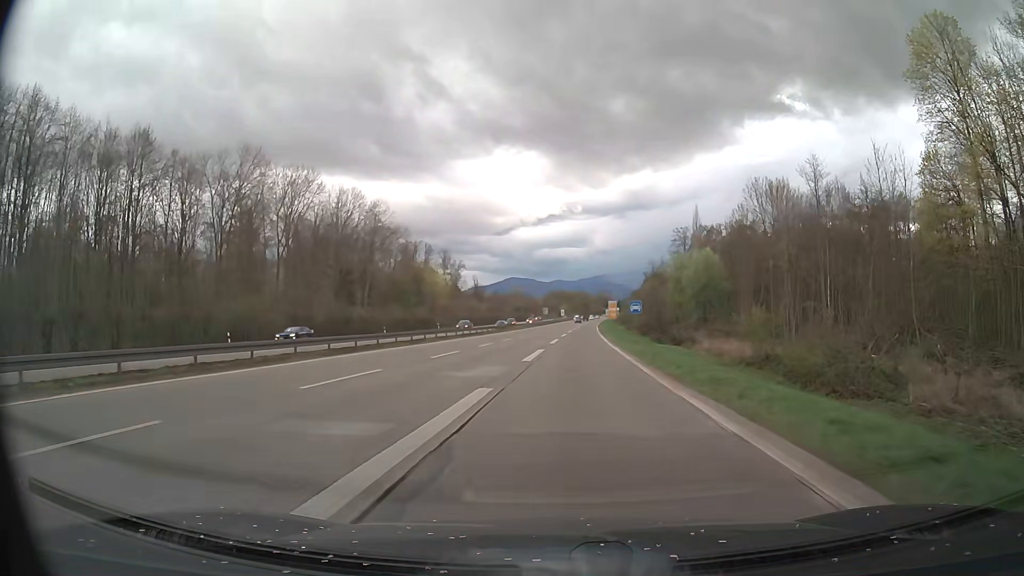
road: trunk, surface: asphalt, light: Day
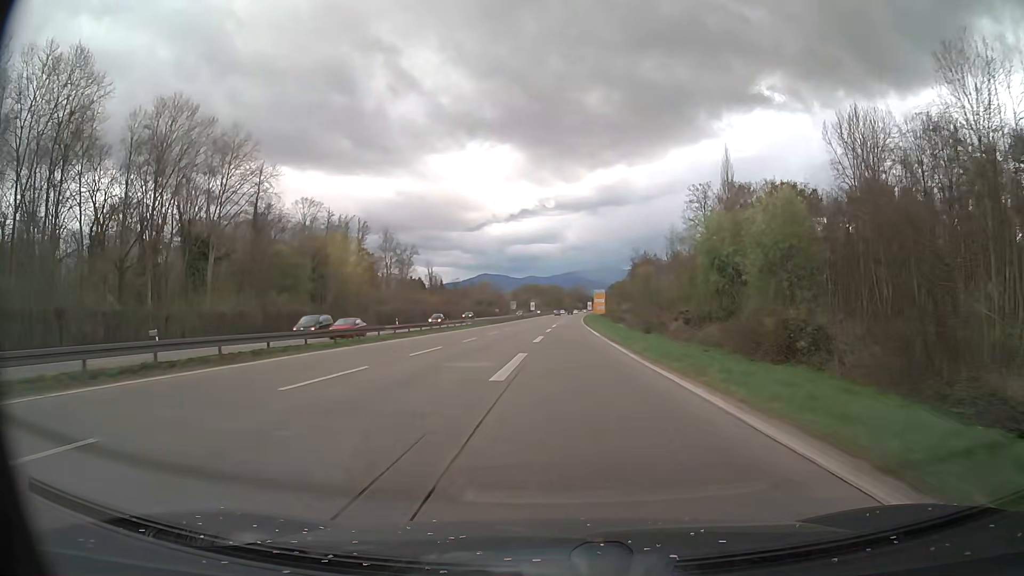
(+1.6, +50.2) m; +3°
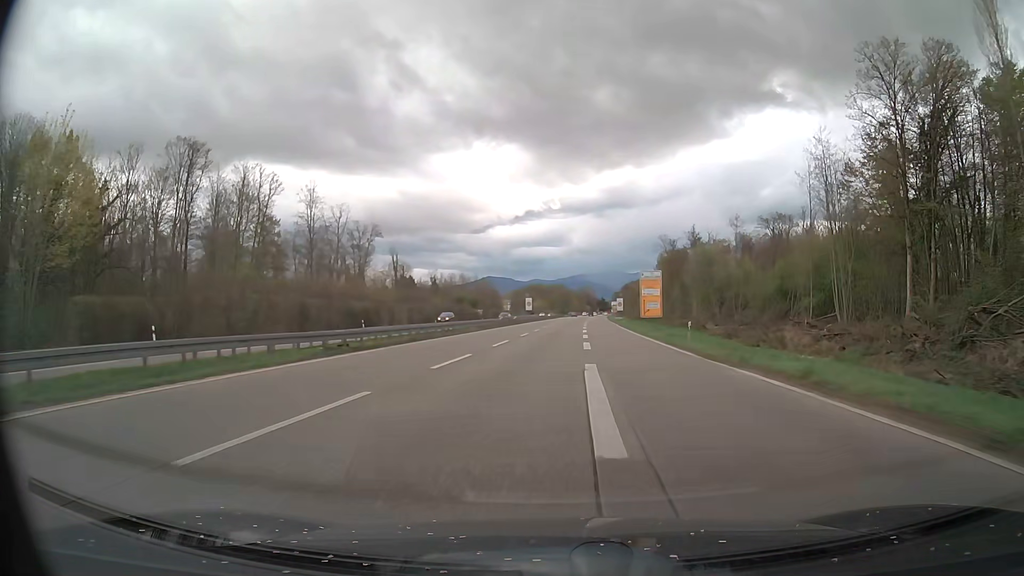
(-0.6, +67.8) m; -1°
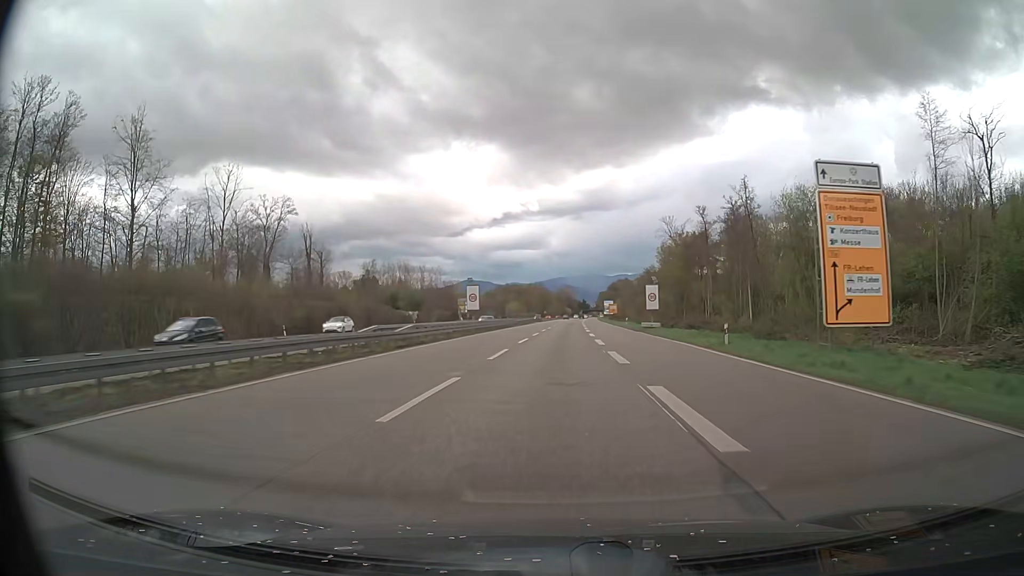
(+0.9, +55.8) m; +2°
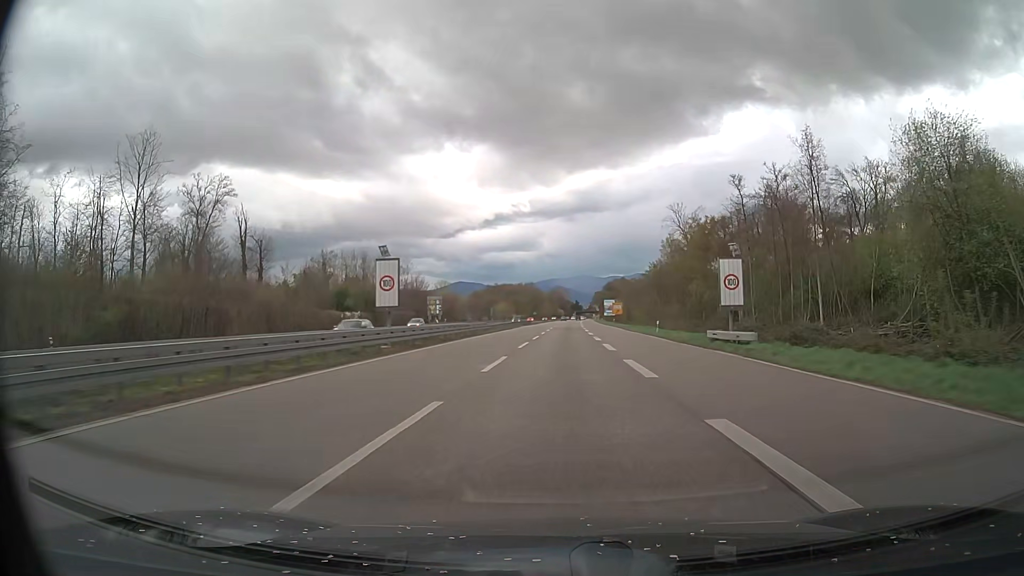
(+0.2, +28.0) m; +1°
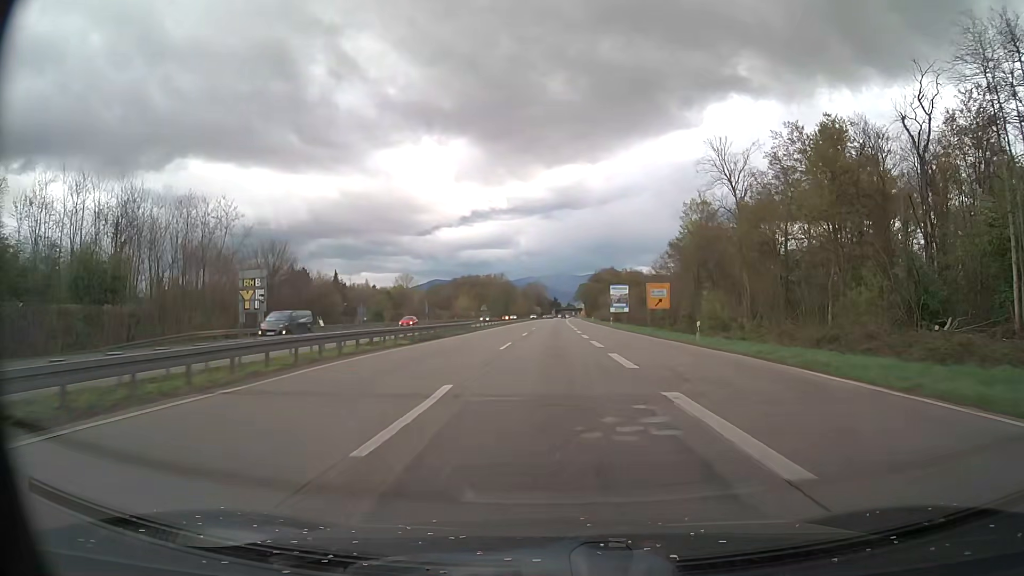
(+1.4, +69.3) m; +2°
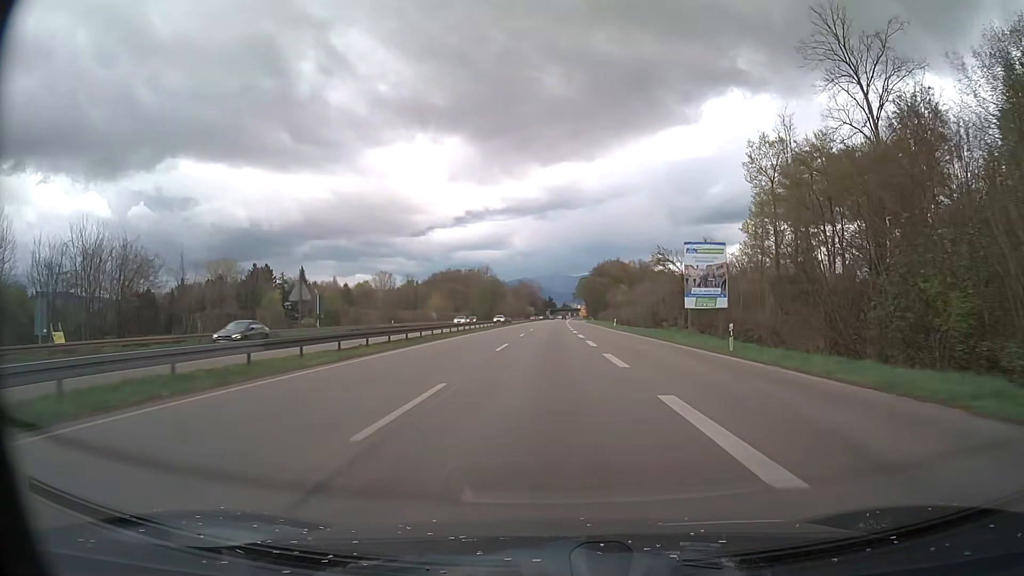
(+0.1, +54.9) m; 0°
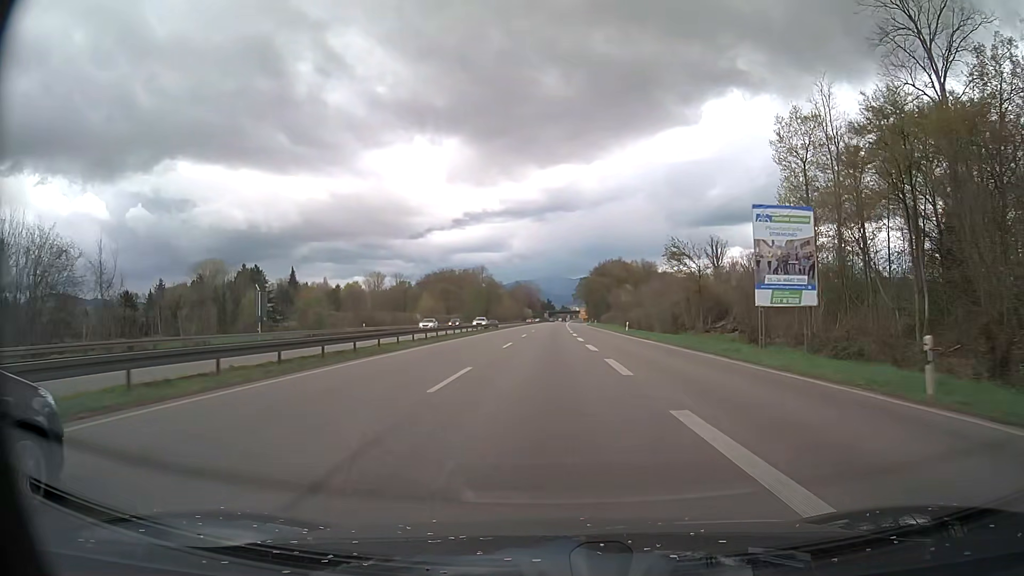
(0.0, +13.7) m; 0°
(0, +10) (0, +20) (0, +30) (0, +40) (0, +50) (0, +60) (0, +70) (0, +80) (0, +90) (0, +100) m
